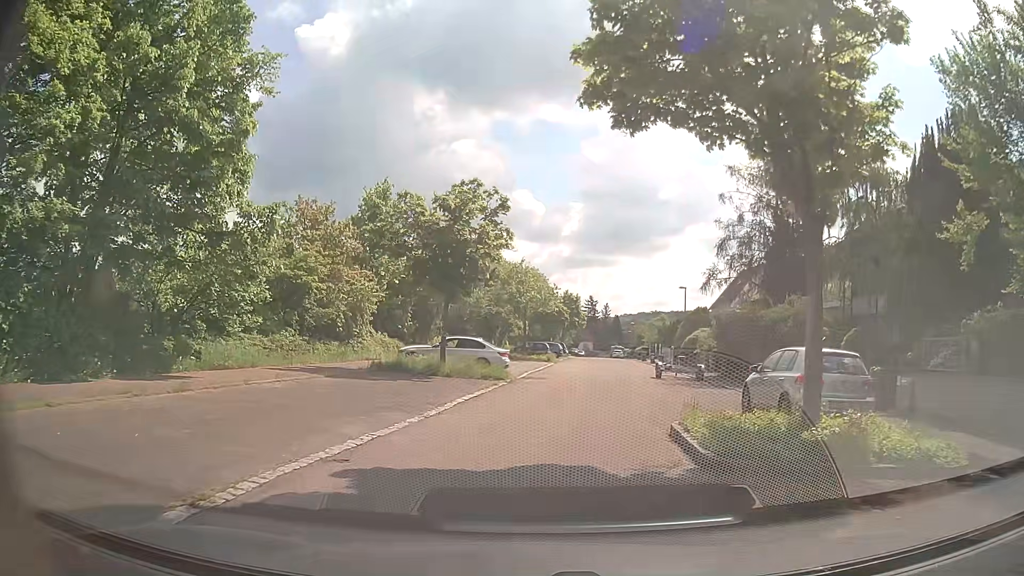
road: residential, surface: asphalt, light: Day
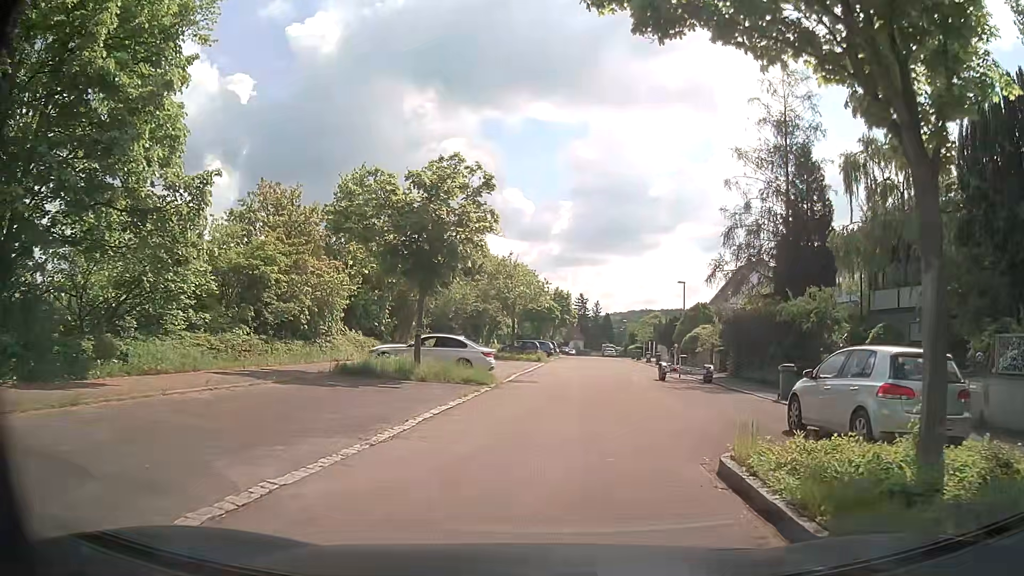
(0.0, +3.4) m; -1°
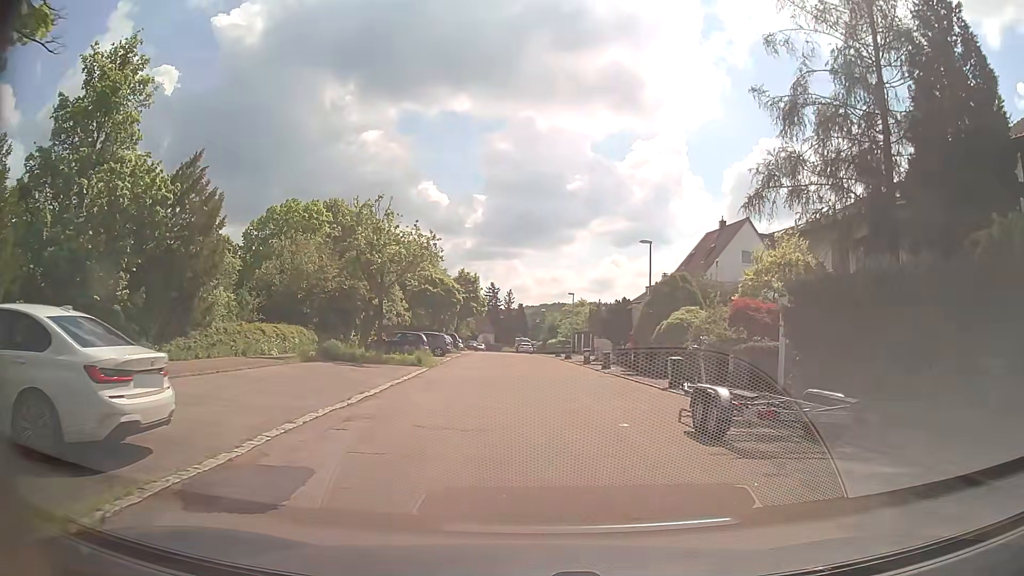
(+1.4, +18.5) m; +8°
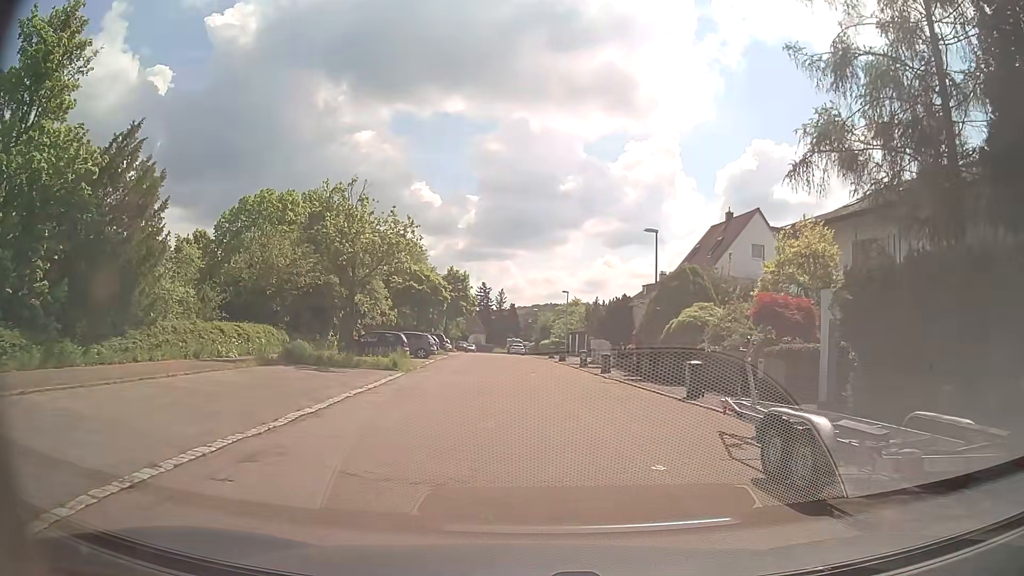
(0.0, +3.7) m; 0°
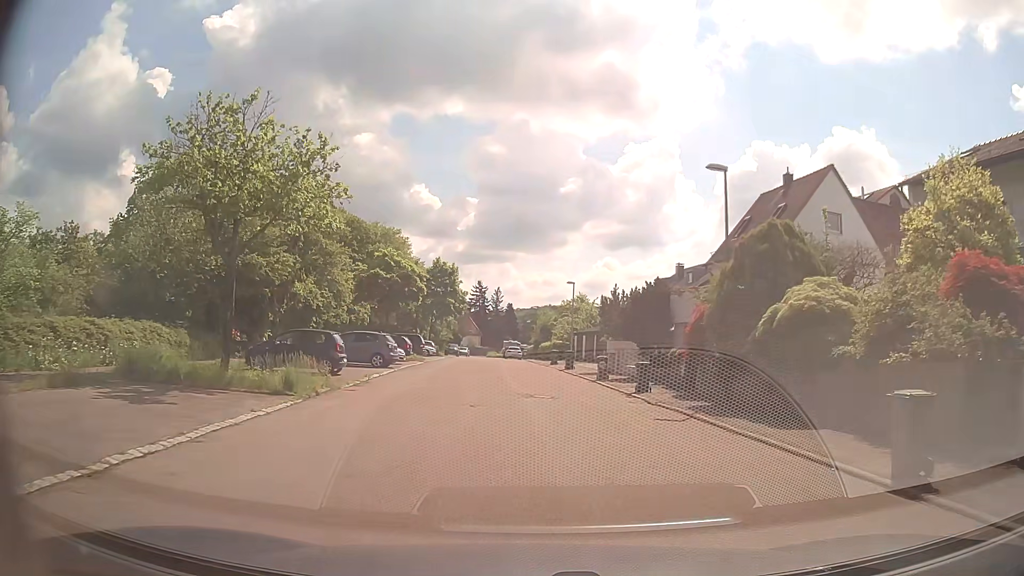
(+0.2, +11.3) m; +1°
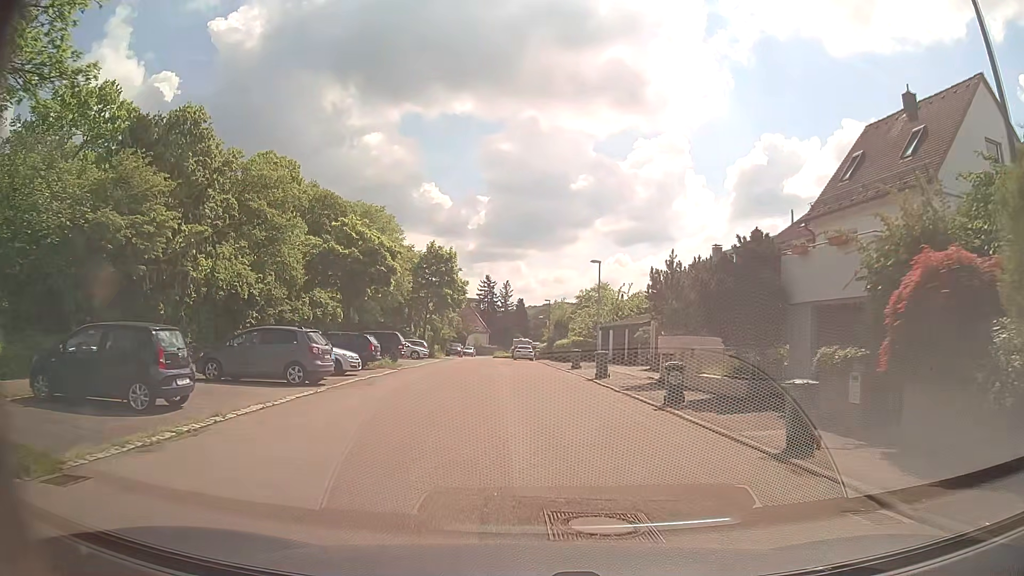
(-0.2, +11.9) m; -1°
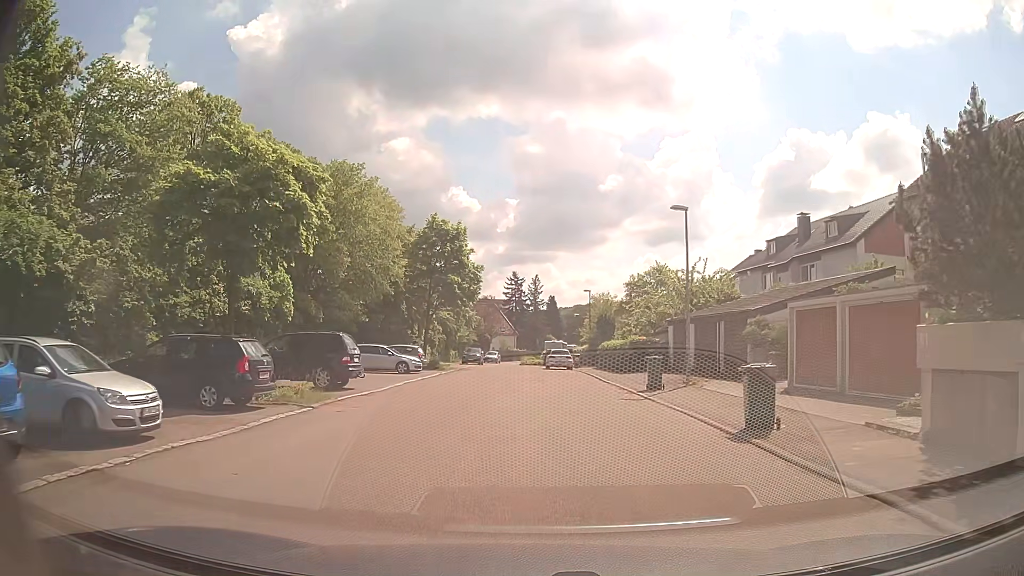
(-0.4, +15.9) m; -3°
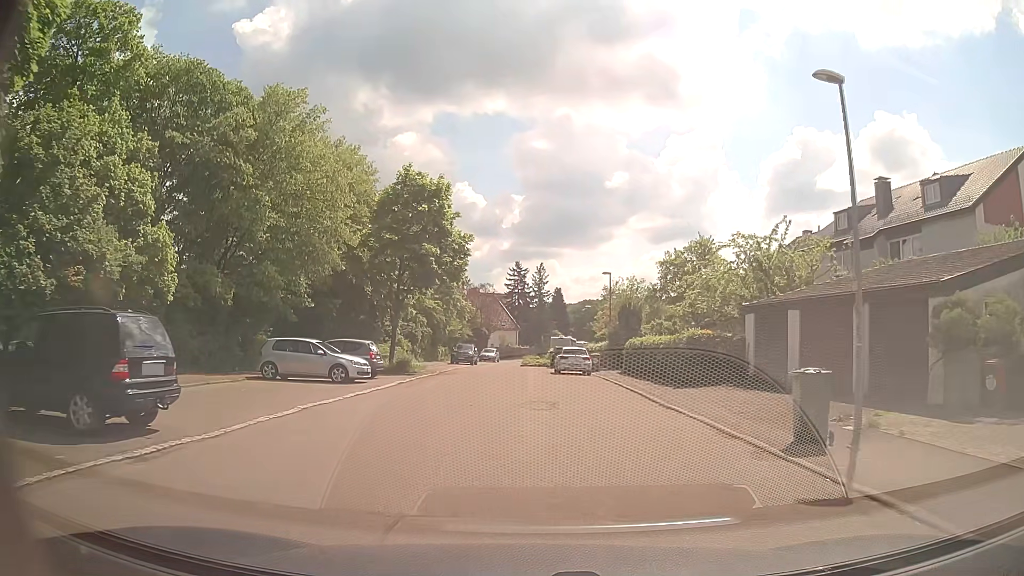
(0.0, +12.2) m; 0°
(0, +10) (0, +20) (-1, +30) (-2, +40) (-3, +50) (-2, +60) (-1, +70) (0, +80) (+2, +90) (+4, +99) m
